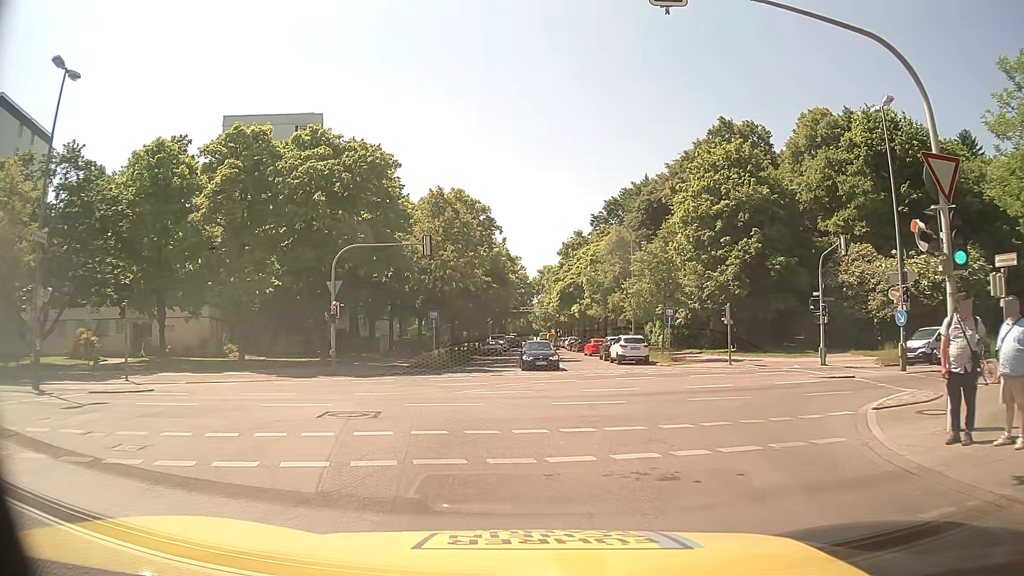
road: residential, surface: asphalt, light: Day
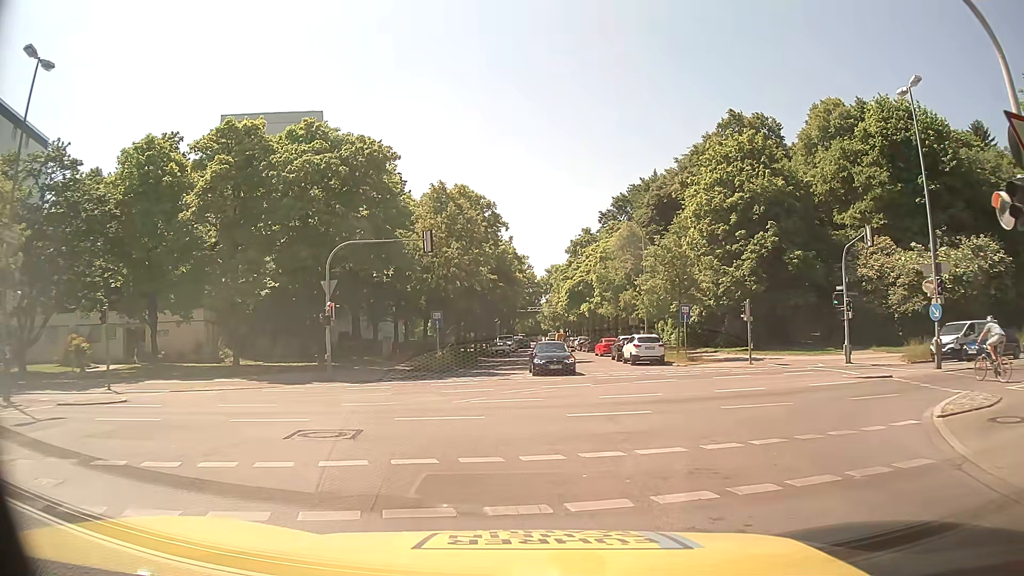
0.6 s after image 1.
(0.0, +2.1) m; -1°
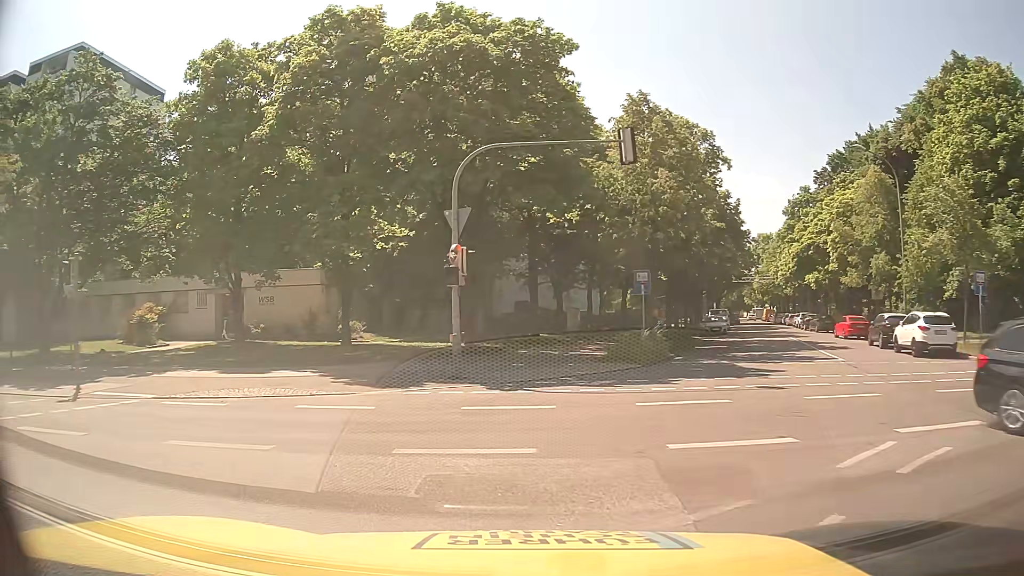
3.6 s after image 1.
(-1.4, +11.9) m; -17°
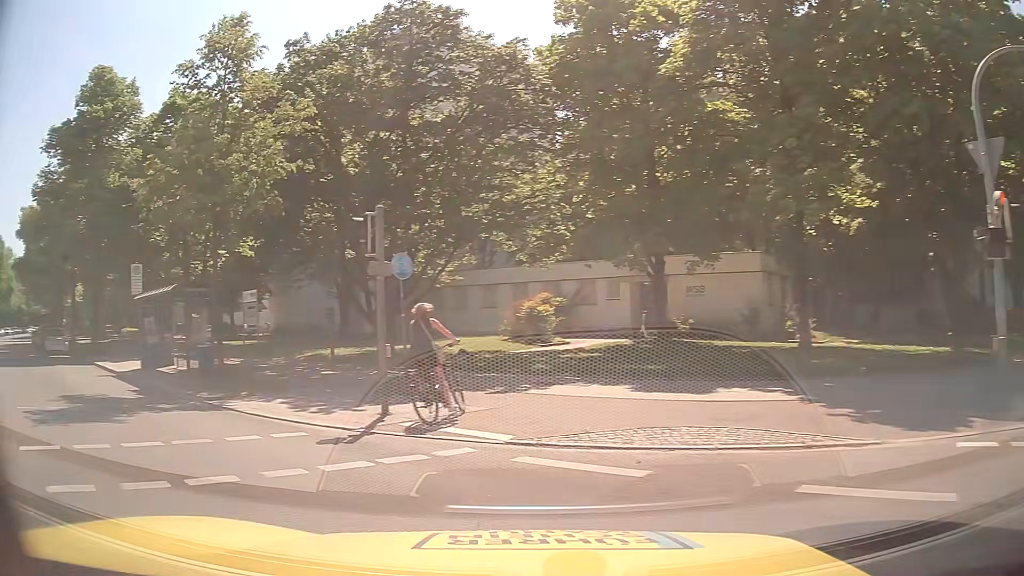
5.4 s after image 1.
(-1.8, +6.3) m; -34°
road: secondary
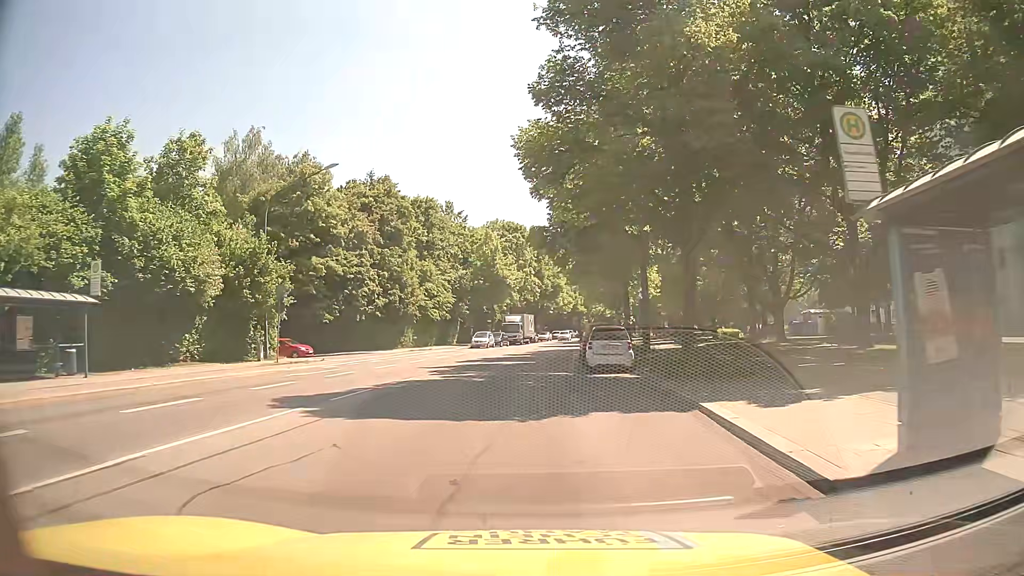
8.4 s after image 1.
(-10.6, +14.6) m; -52°
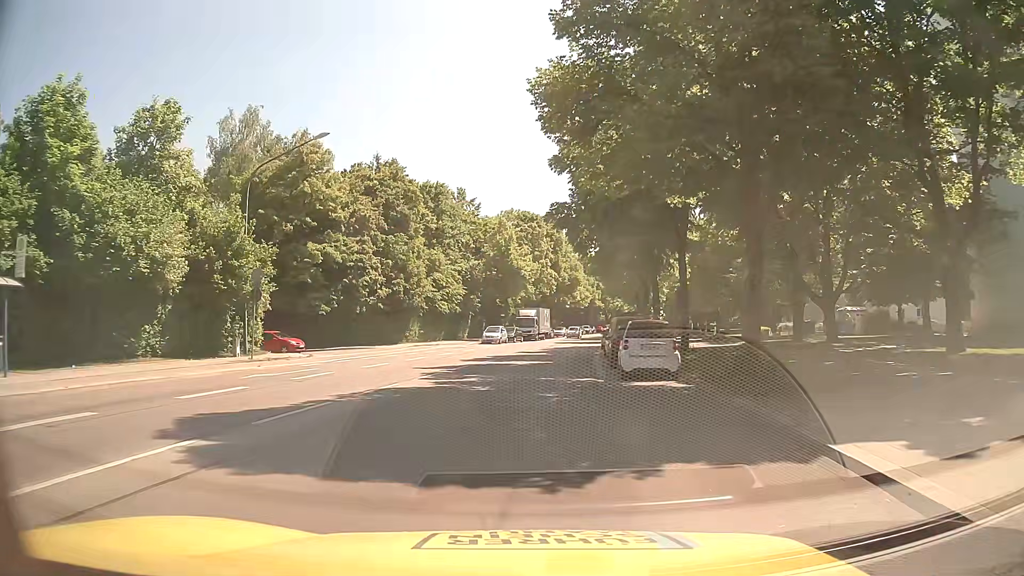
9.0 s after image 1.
(0.0, +4.9) m; -1°
